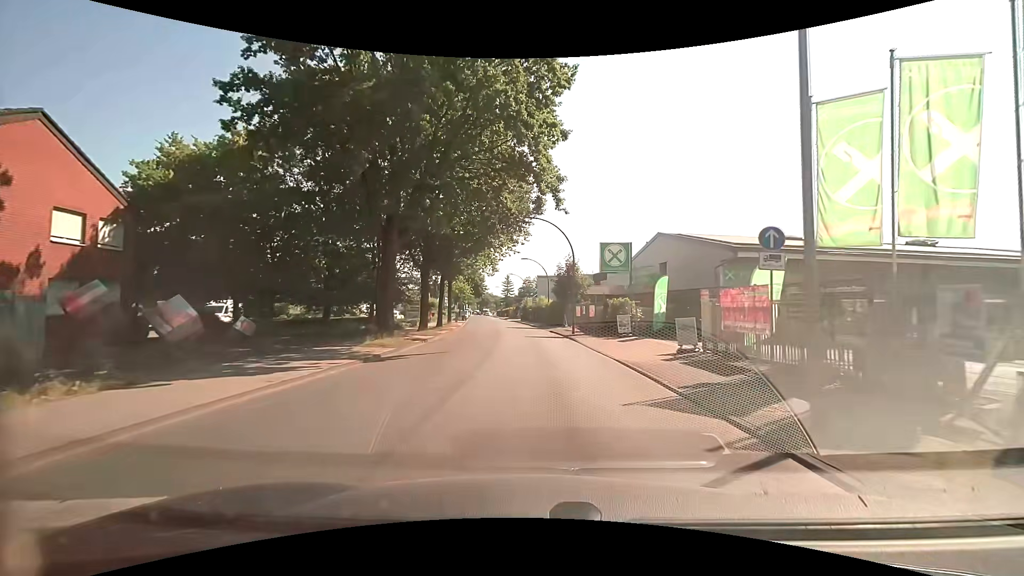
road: unclassified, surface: asphalt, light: Day
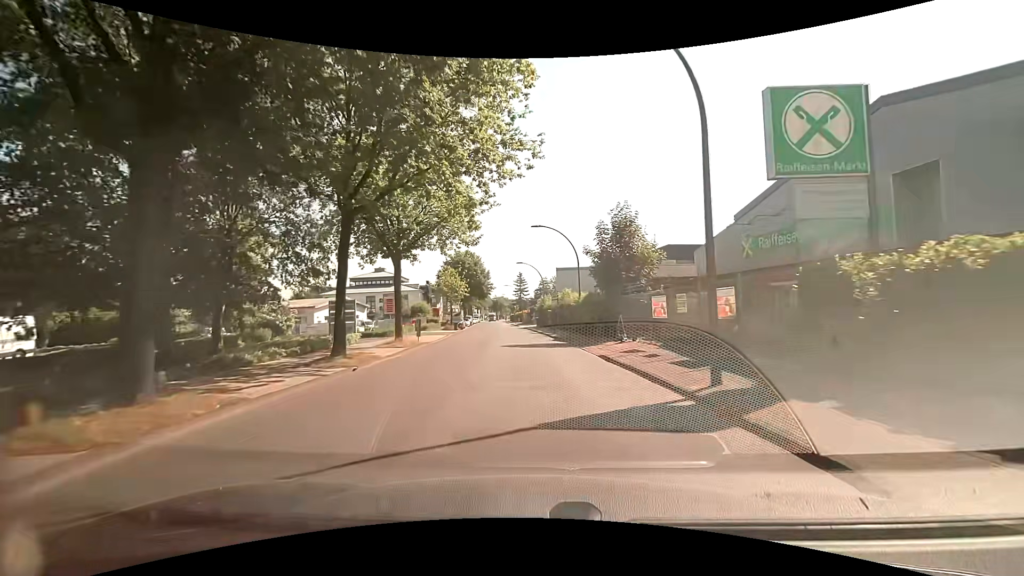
(-0.5, +23.2) m; -3°
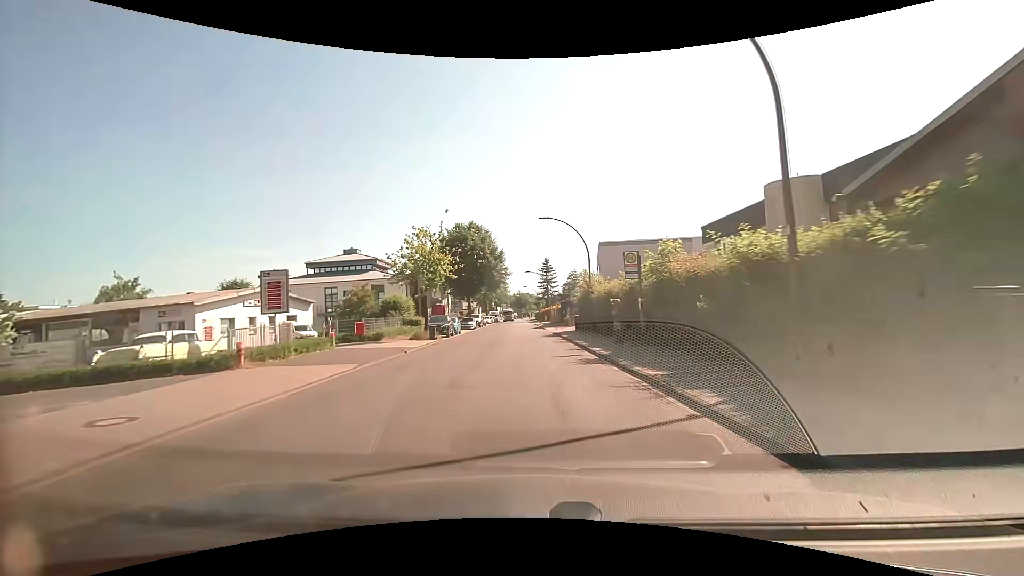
(-0.5, +26.1) m; -3°
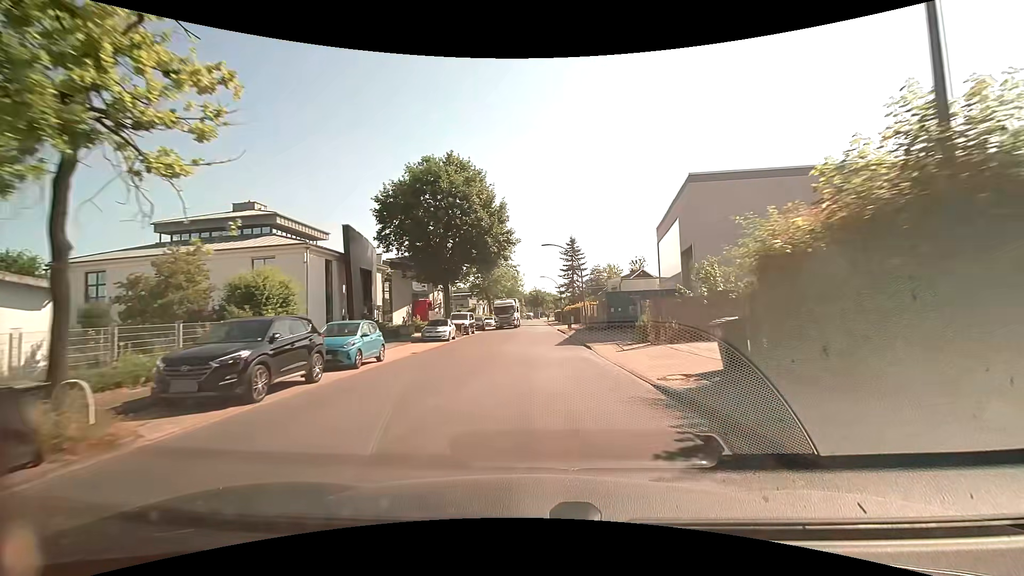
(-0.4, +27.4) m; -1°
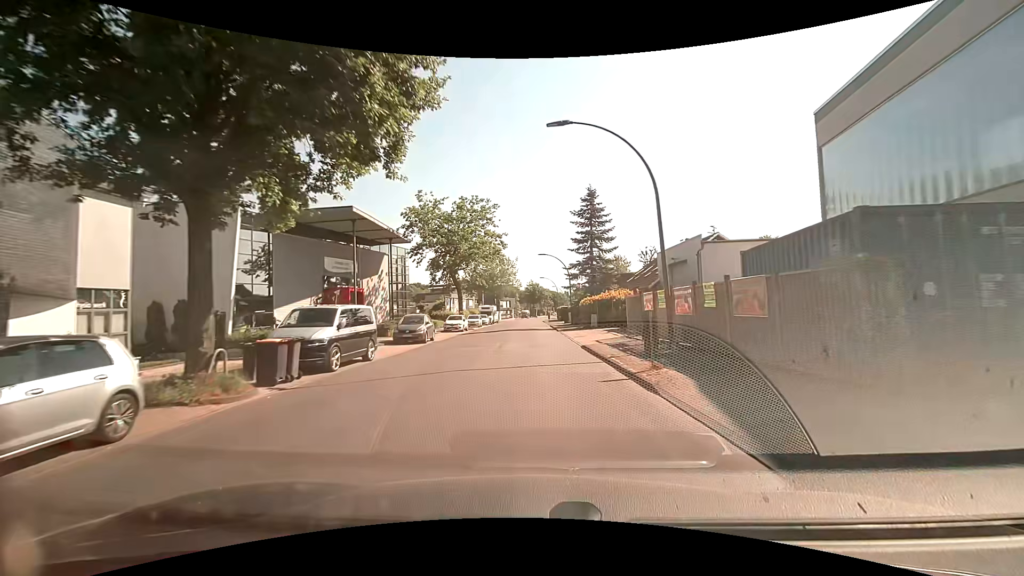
(0.0, +27.8) m; 0°
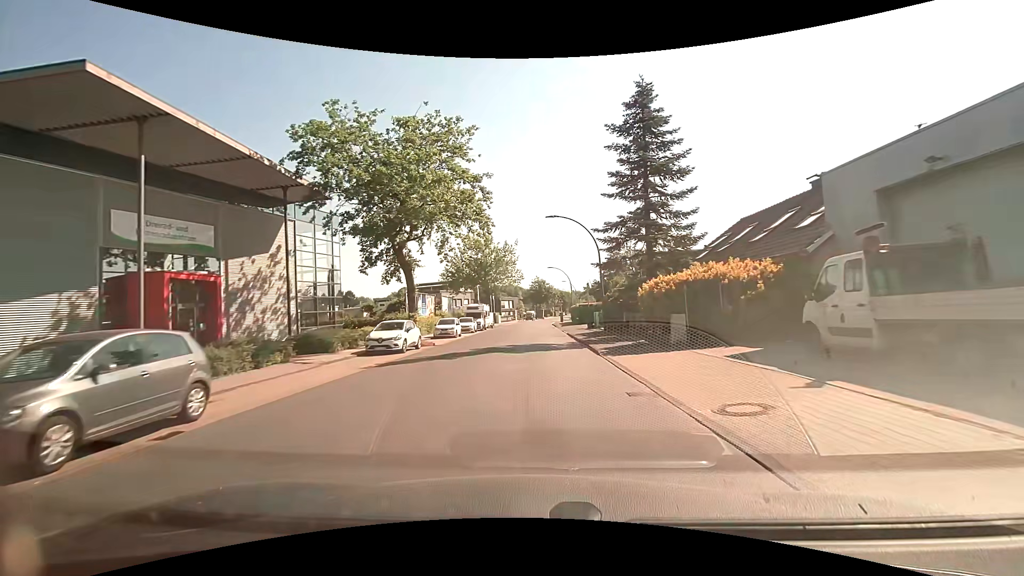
(0.0, +21.2) m; 0°
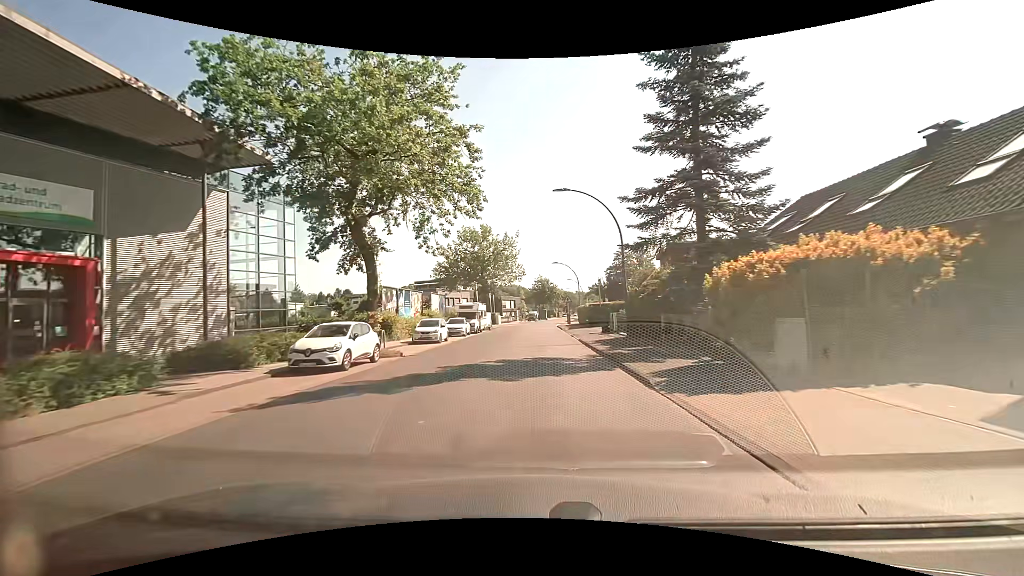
(0.0, +7.1) m; -1°
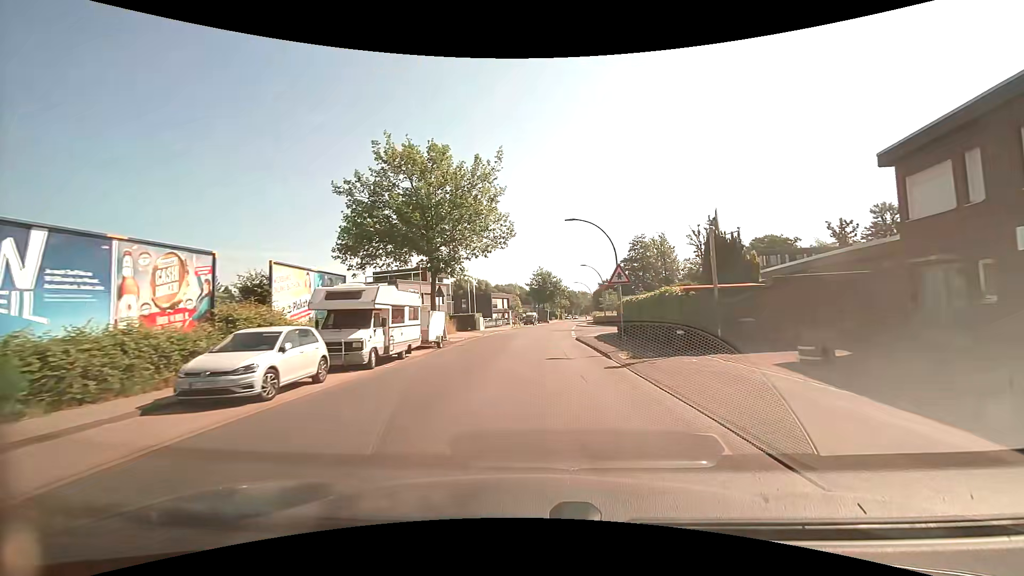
(+0.2, +28.9) m; 0°
(0, +10) (0, +20) (+1, +30) (+1, +40) (+2, +50) (+2, +60) (+4, +70) (+5, +80) (+6, +90) (+7, +100) m
